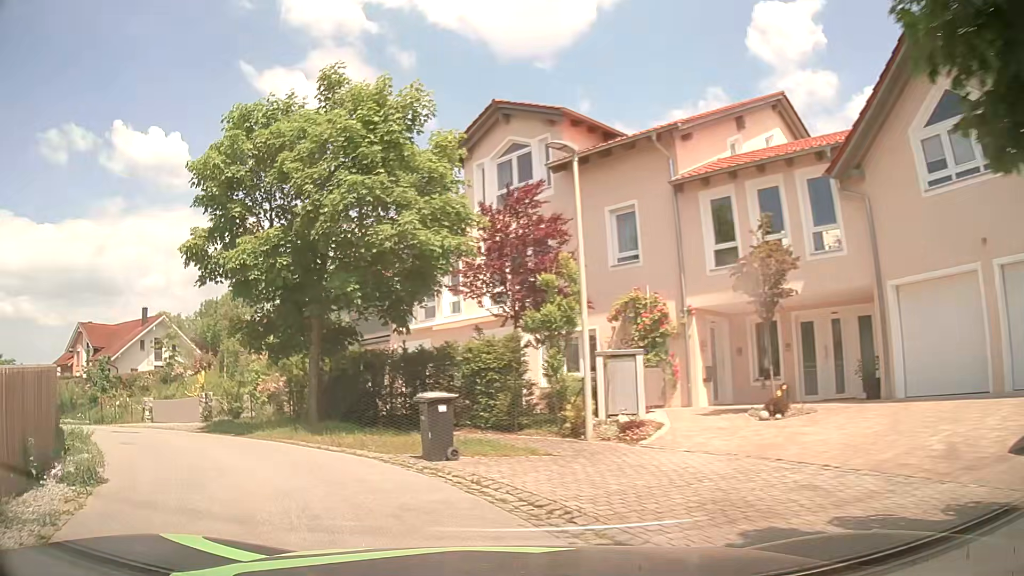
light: Day
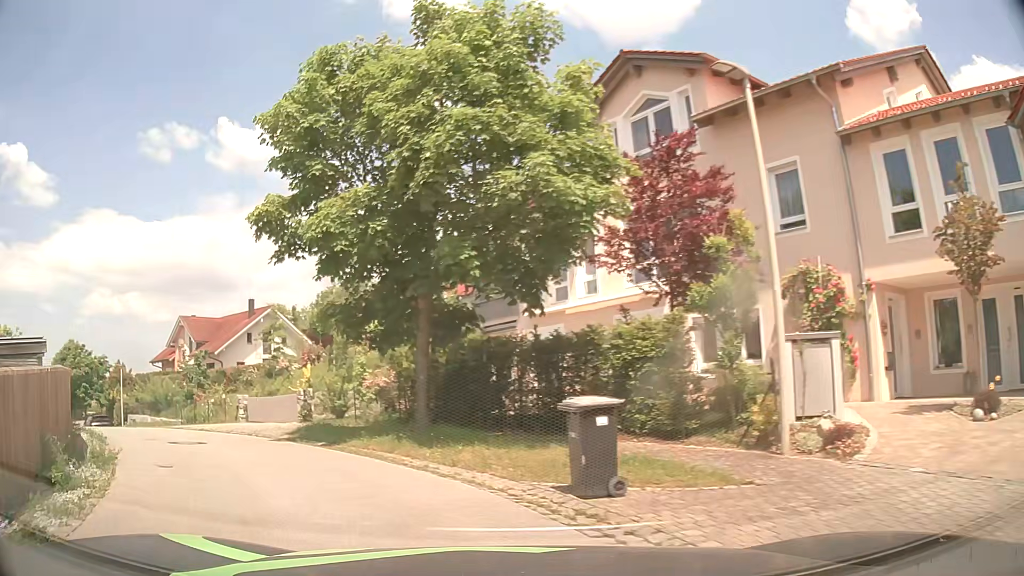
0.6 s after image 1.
(-0.3, +3.0) m; -10°
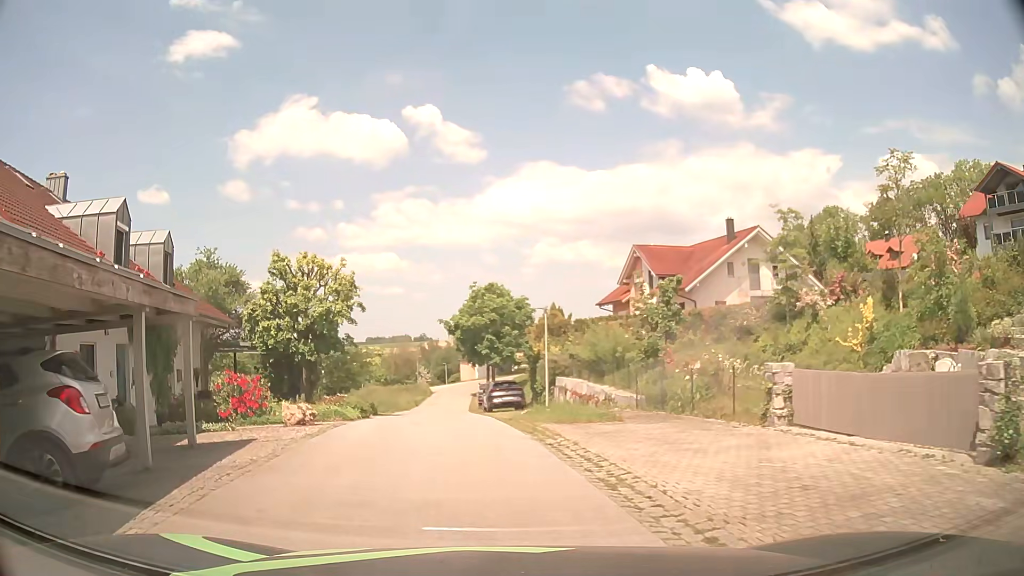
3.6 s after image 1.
(-6.1, +14.0) m; -40°
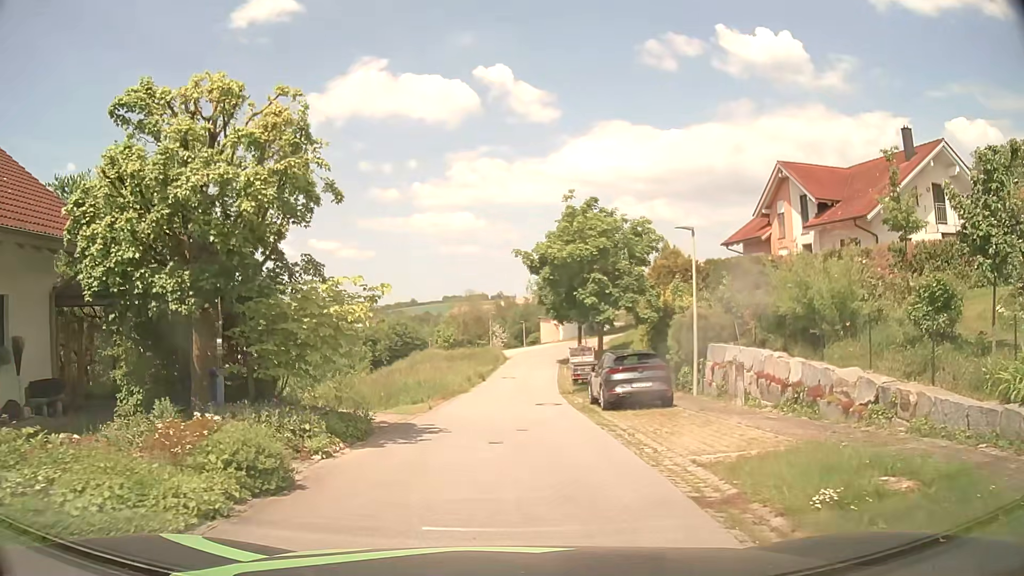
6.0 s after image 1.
(-1.2, +14.3) m; -7°
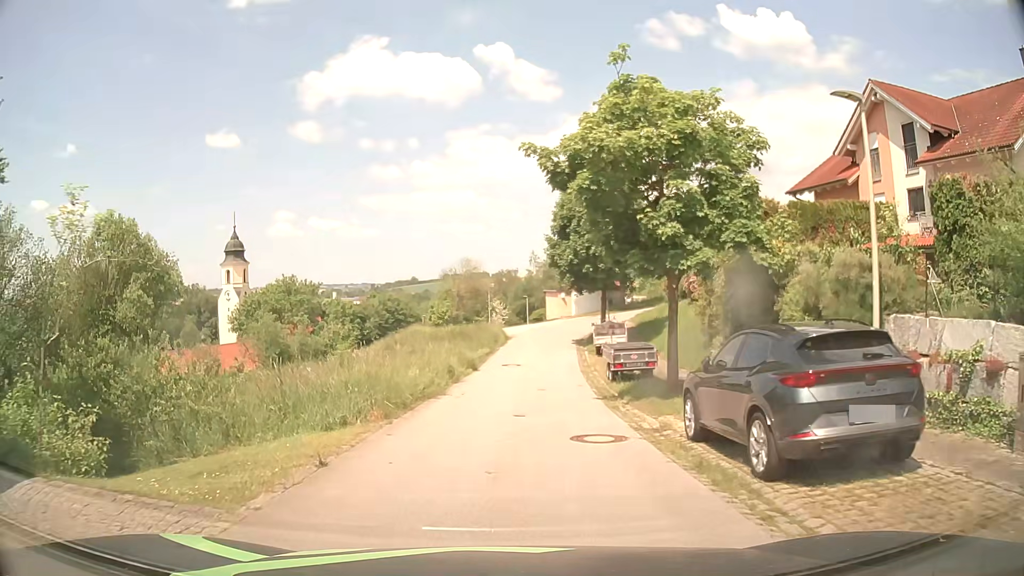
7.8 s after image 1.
(-0.1, +10.7) m; -1°
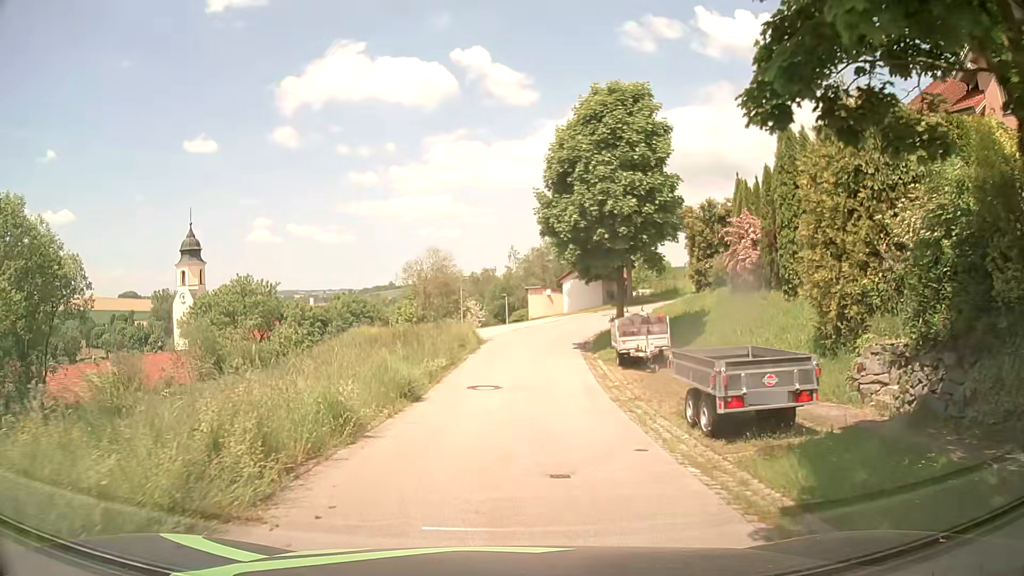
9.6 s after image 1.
(+0.3, +11.3) m; +4°
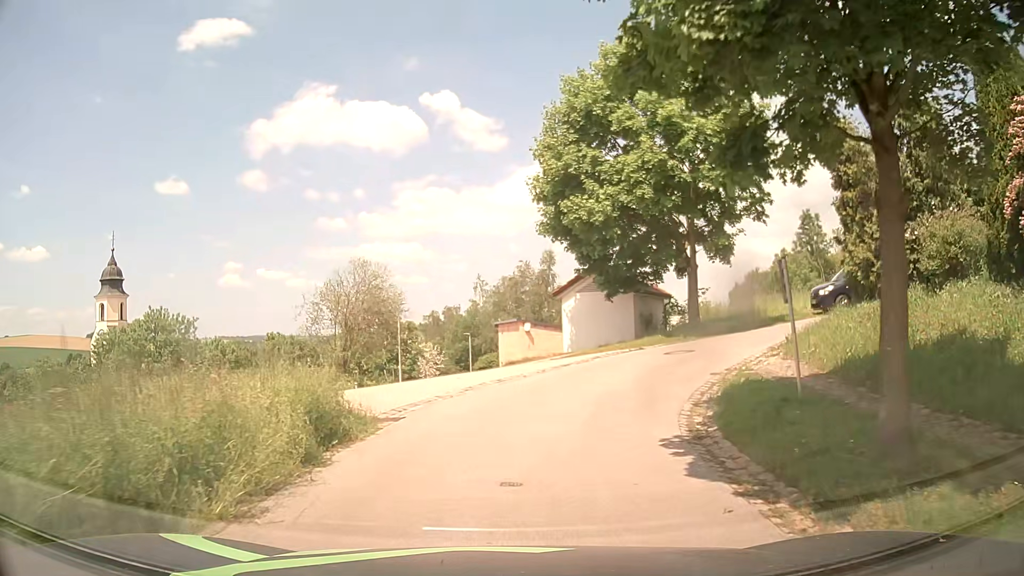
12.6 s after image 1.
(0.0, +19.2) m; +1°
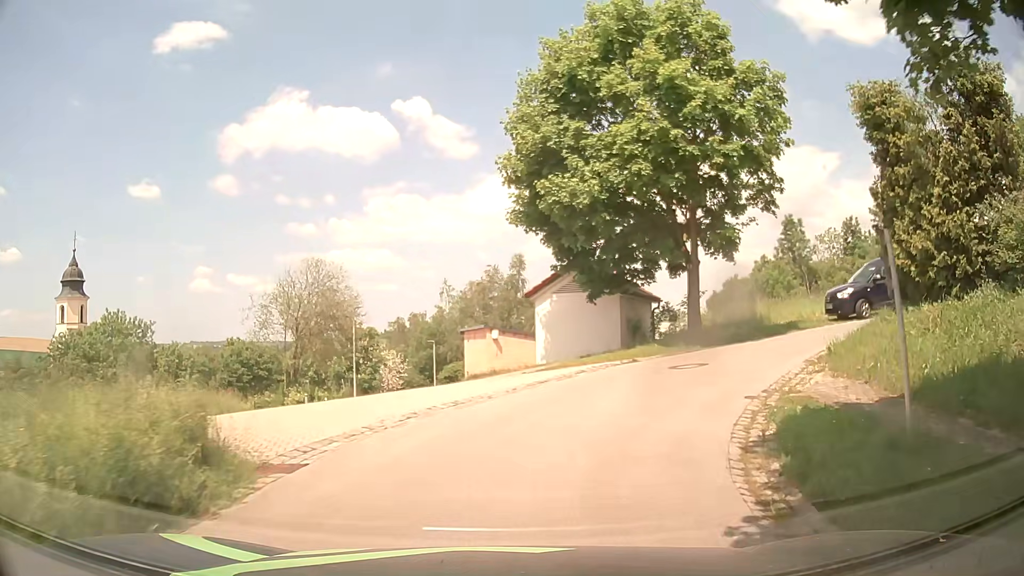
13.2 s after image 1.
(+0.1, +3.5) m; +3°
